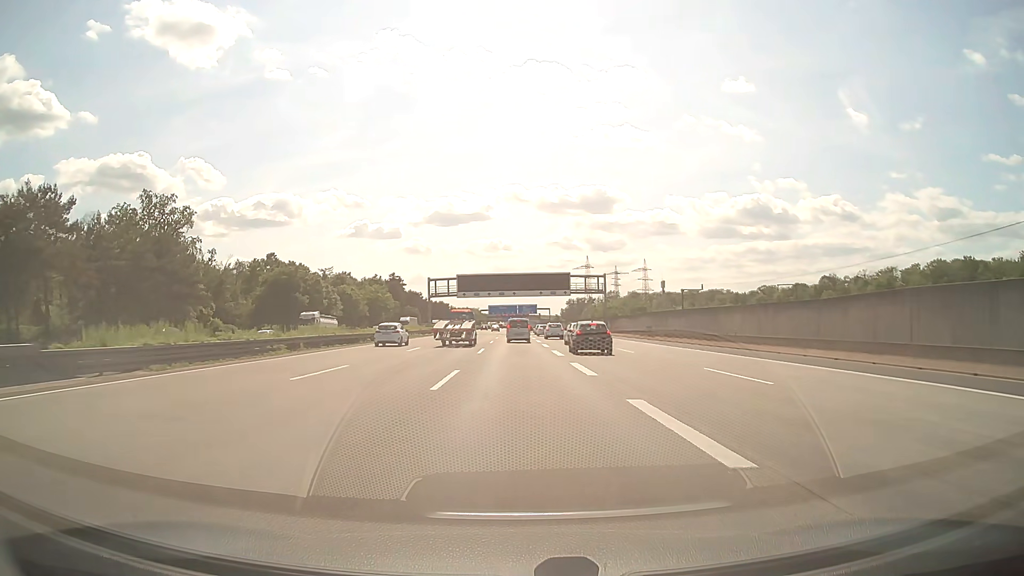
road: motorway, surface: asphalt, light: Day
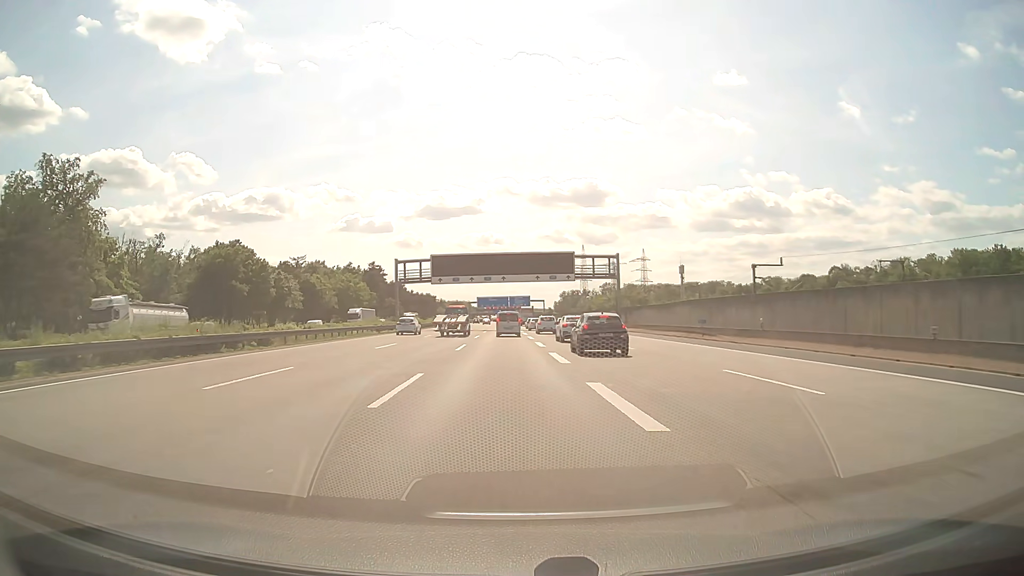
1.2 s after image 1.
(+0.2, +21.7) m; +1°
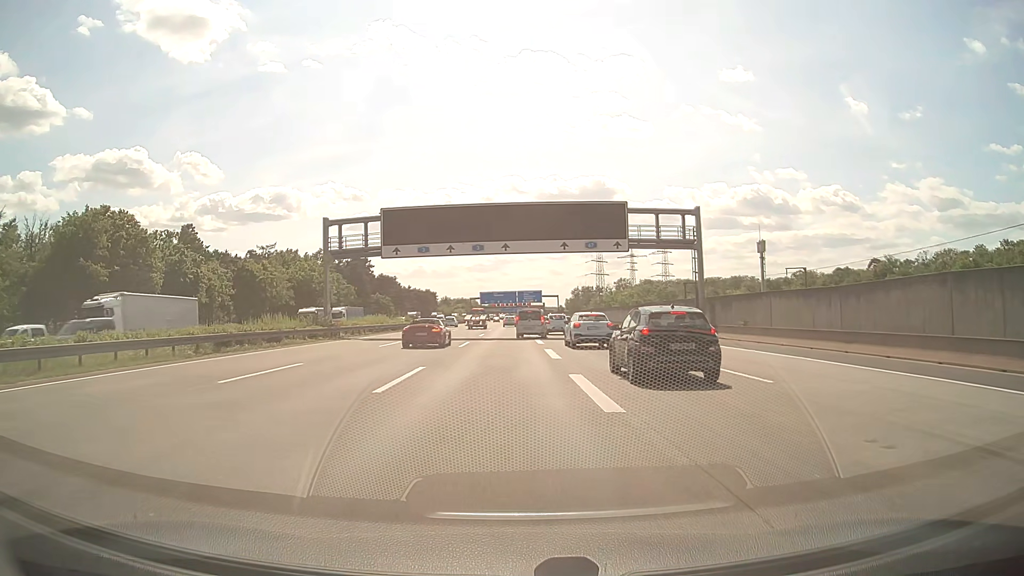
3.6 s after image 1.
(-0.2, +33.8) m; -1°
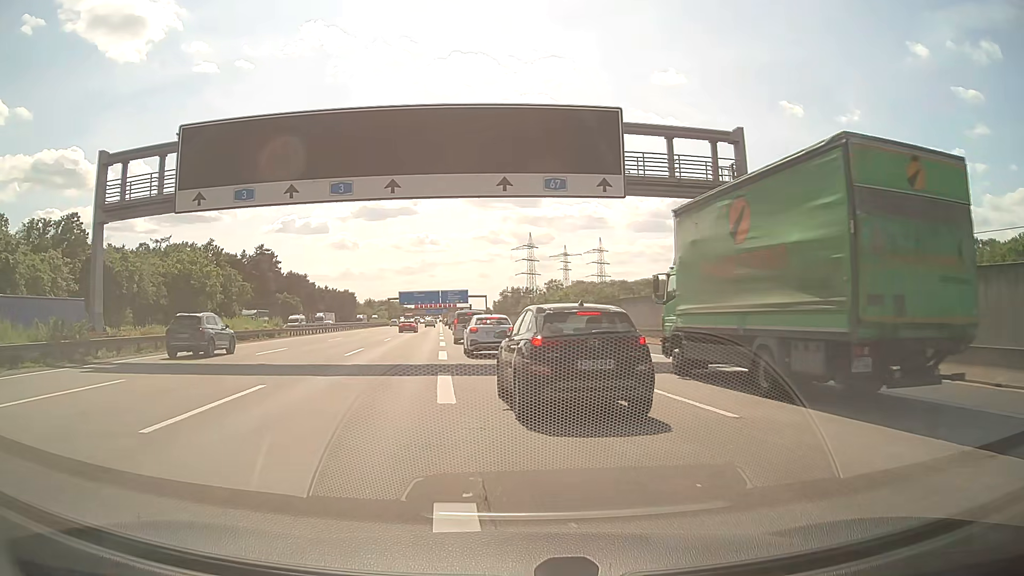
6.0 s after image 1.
(+0.9, +22.1) m; +6°
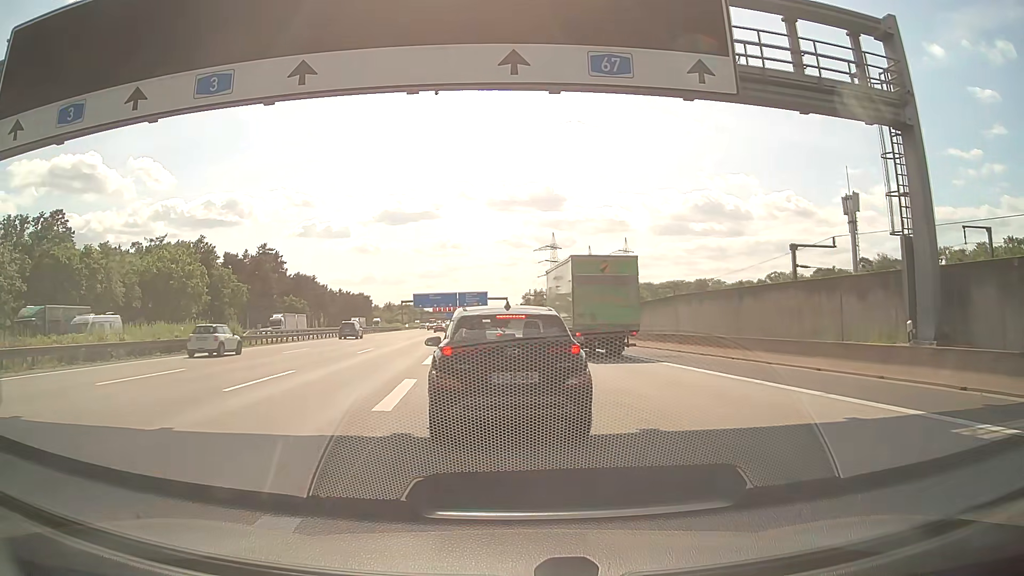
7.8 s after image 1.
(0.0, +12.1) m; -1°
